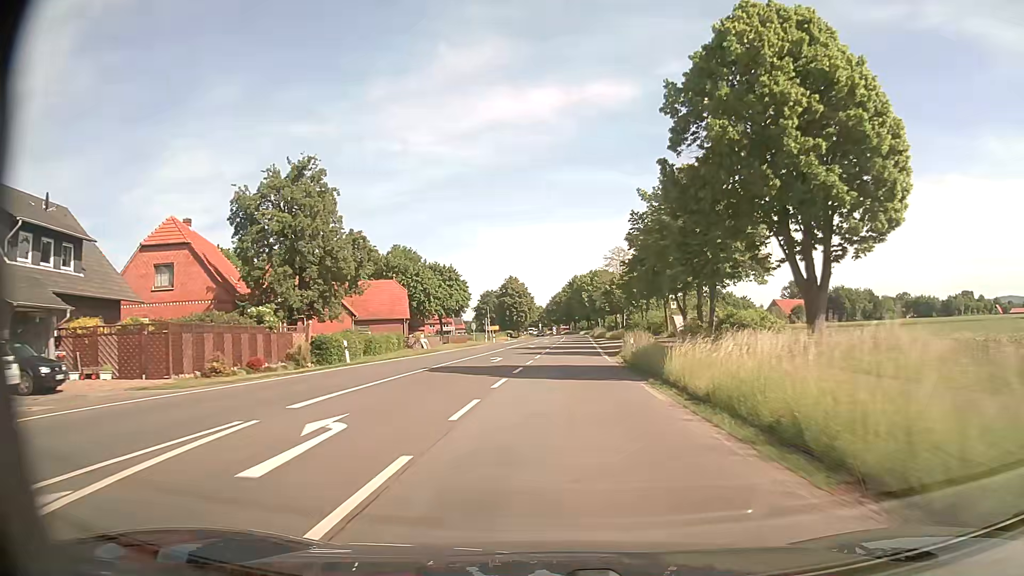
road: secondary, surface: asphalt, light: Day
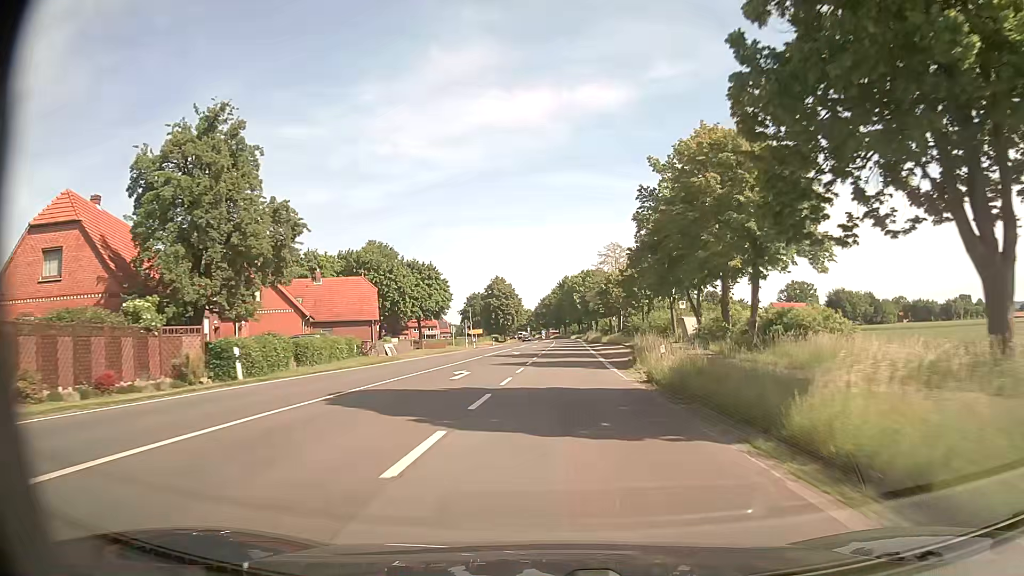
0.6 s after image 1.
(0.0, +10.1) m; +1°
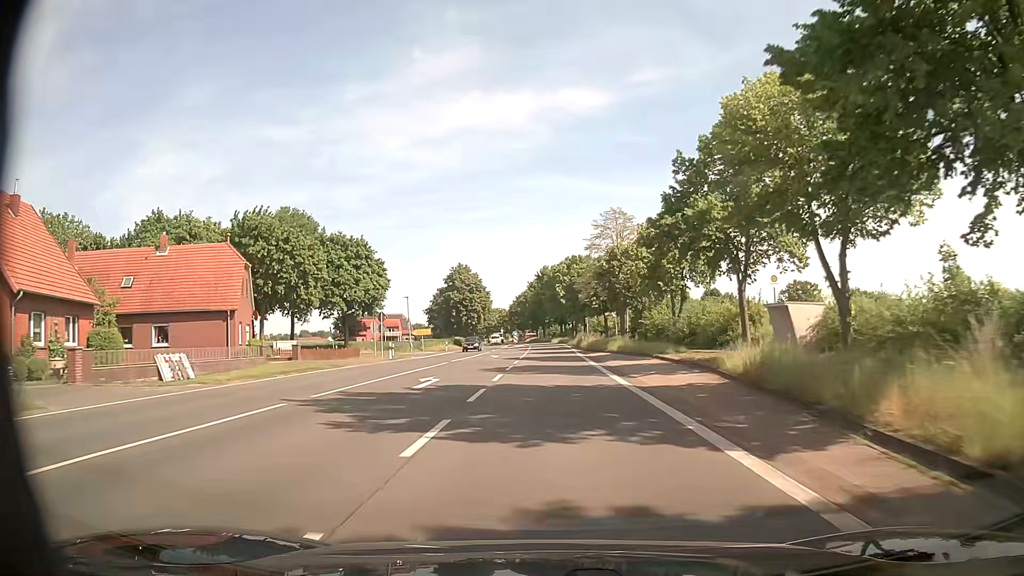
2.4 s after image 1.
(+0.5, +29.5) m; +2°
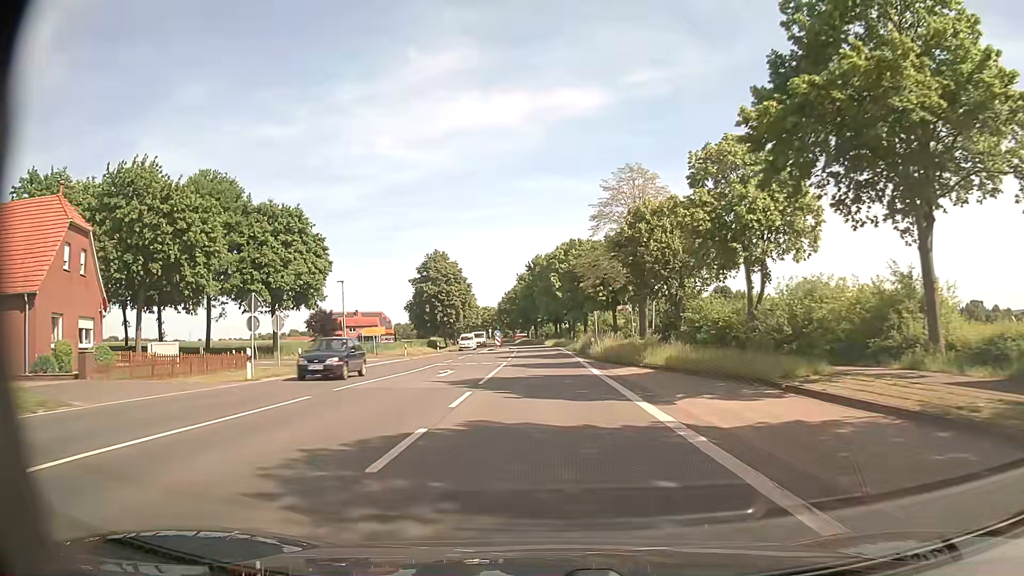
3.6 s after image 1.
(-0.1, +19.3) m; 0°
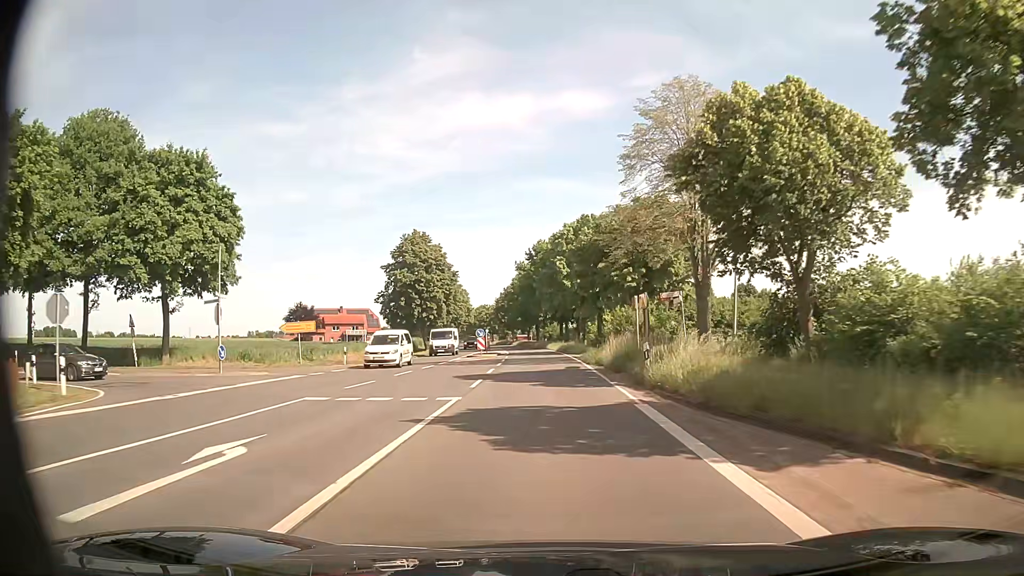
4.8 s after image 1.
(-0.1, +19.0) m; 0°
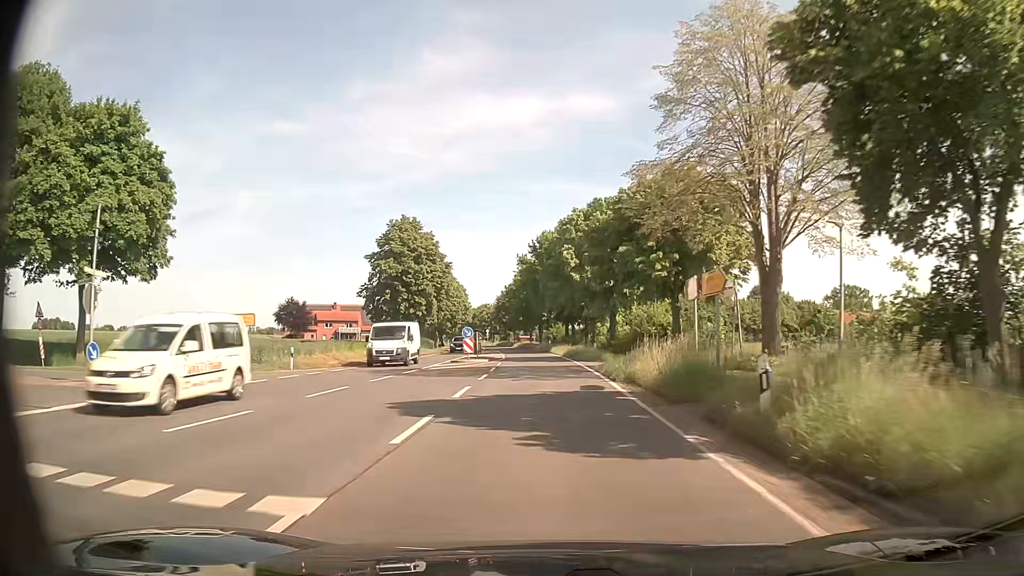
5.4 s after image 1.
(-0.1, +9.4) m; -1°
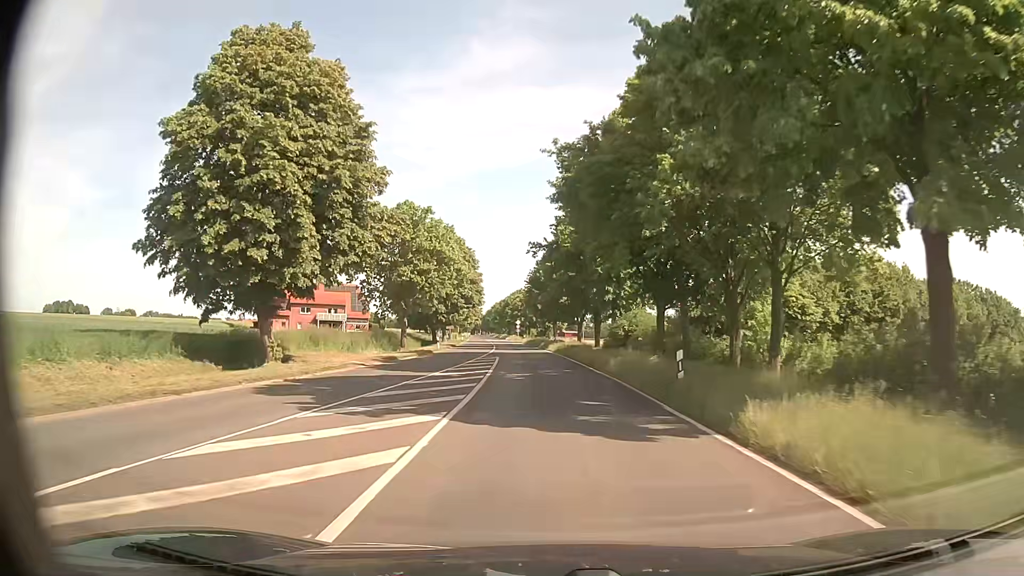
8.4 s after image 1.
(-1.4, +46.1) m; -4°
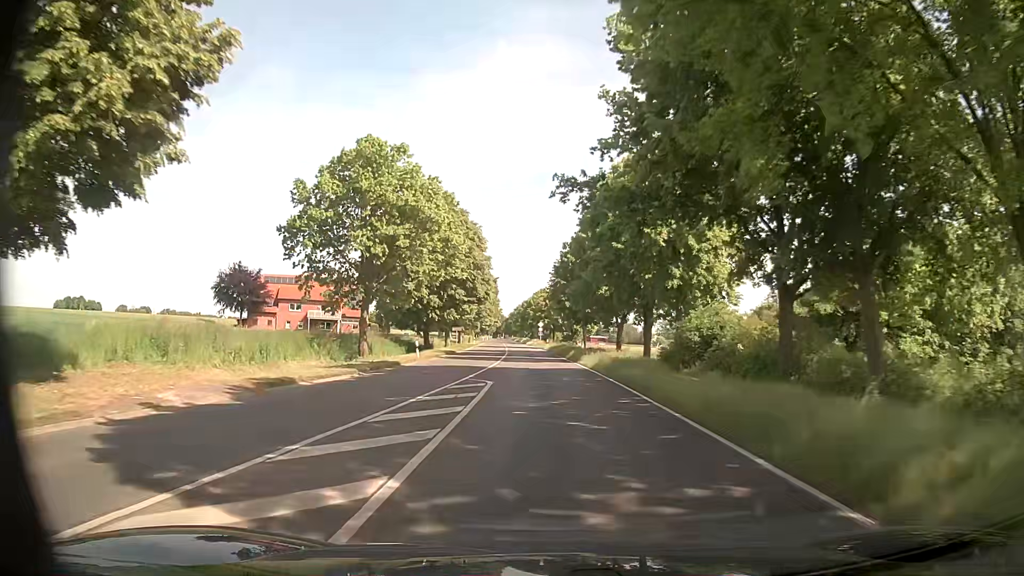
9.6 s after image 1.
(-0.4, +18.1) m; -2°
(0, +10) (0, +20) (-1, +30) (-1, +40) (-2, +50) (-2, +60) (-2, +70) (-3, +80) (-3, +90) (-4, +100) m
